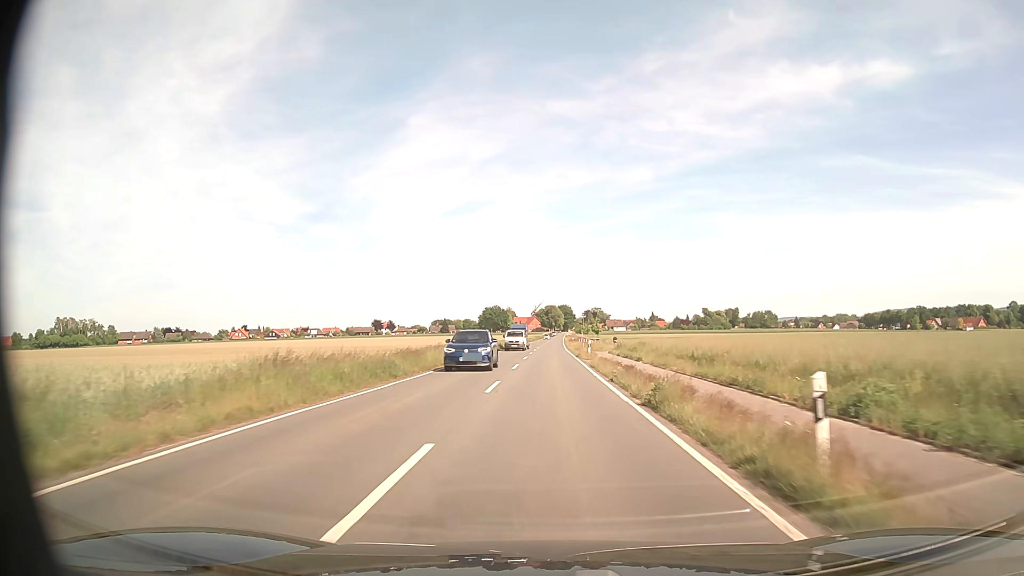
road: secondary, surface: asphalt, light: Day
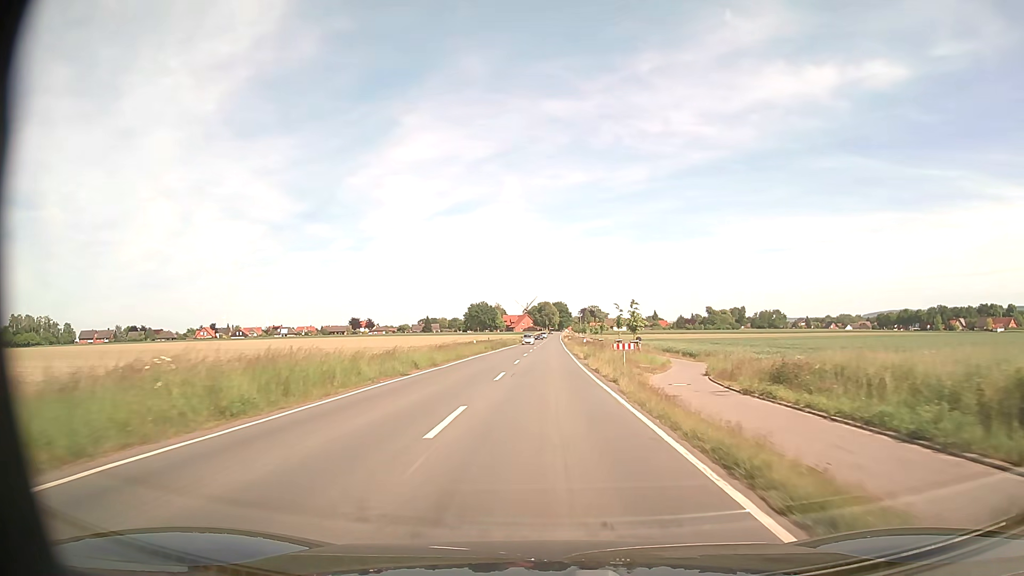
(0.0, +42.5) m; 0°
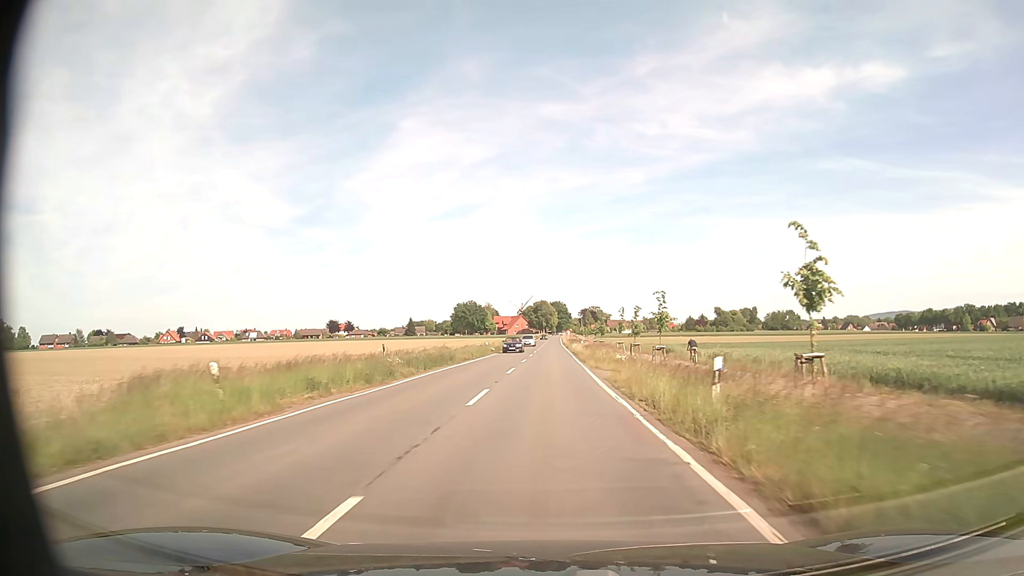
(+0.1, +42.4) m; 0°
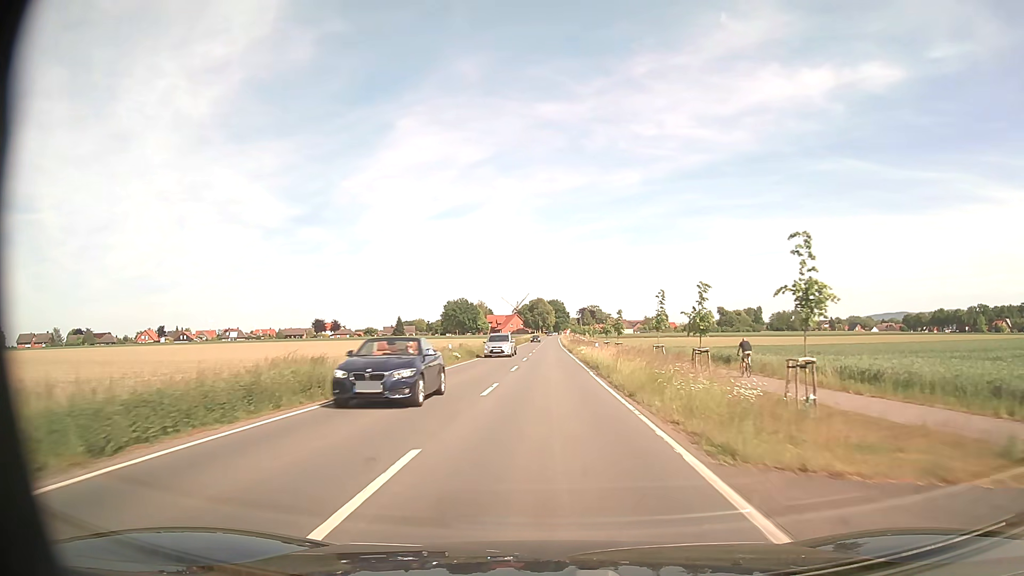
(+0.1, +21.2) m; 0°
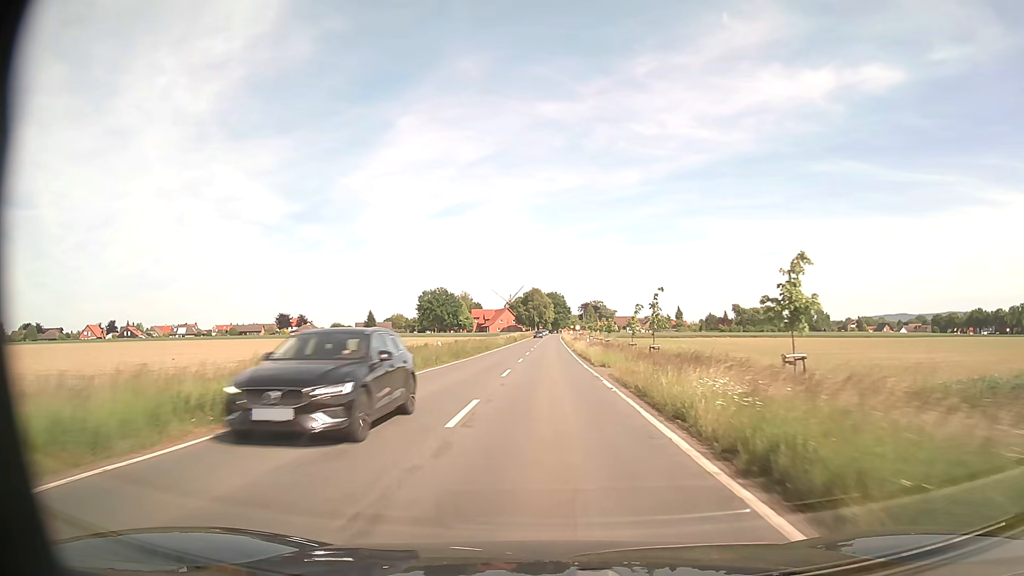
(+0.2, +52.8) m; 0°
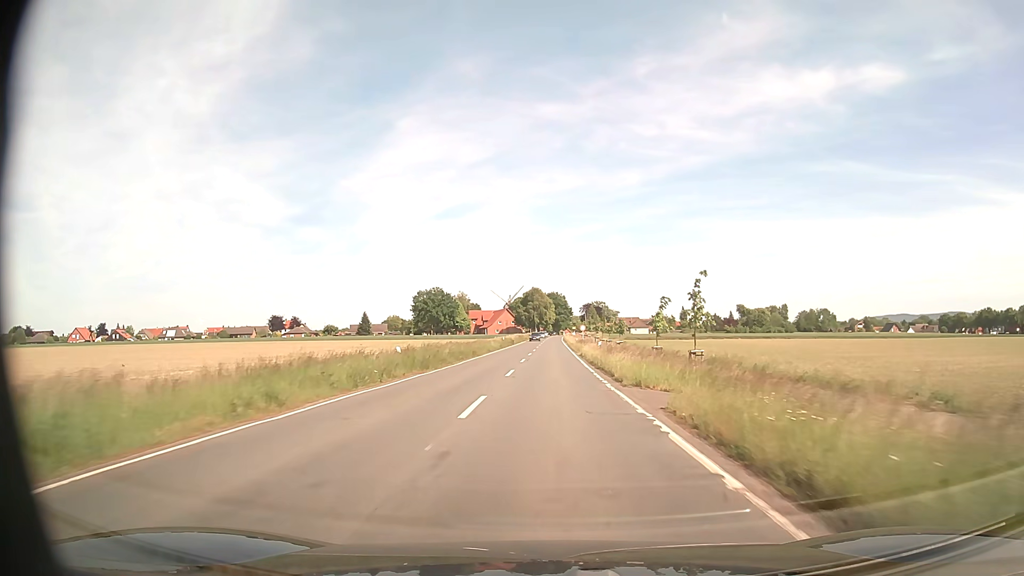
(0.0, +10.5) m; 0°
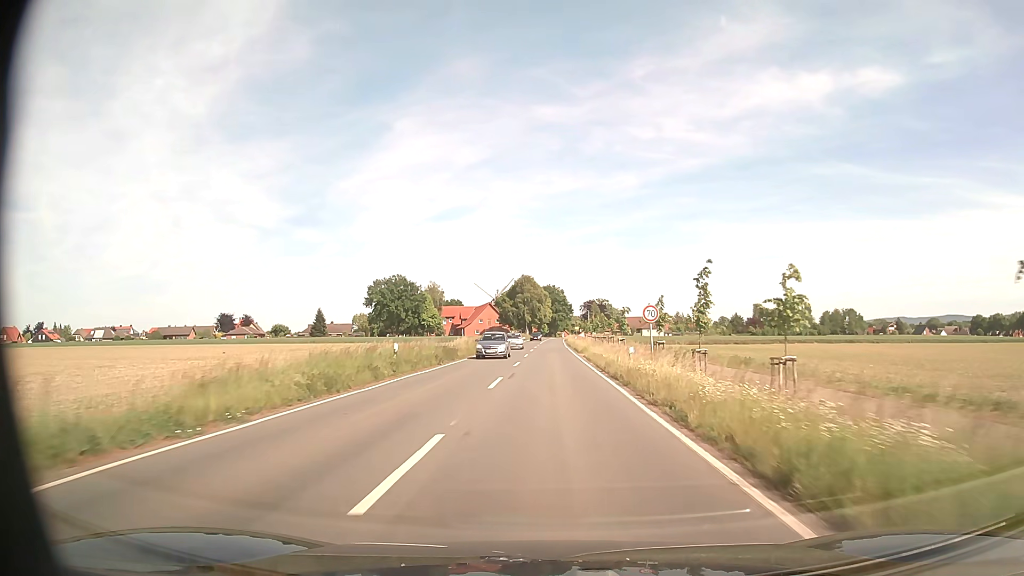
(+0.1, +52.7) m; 0°
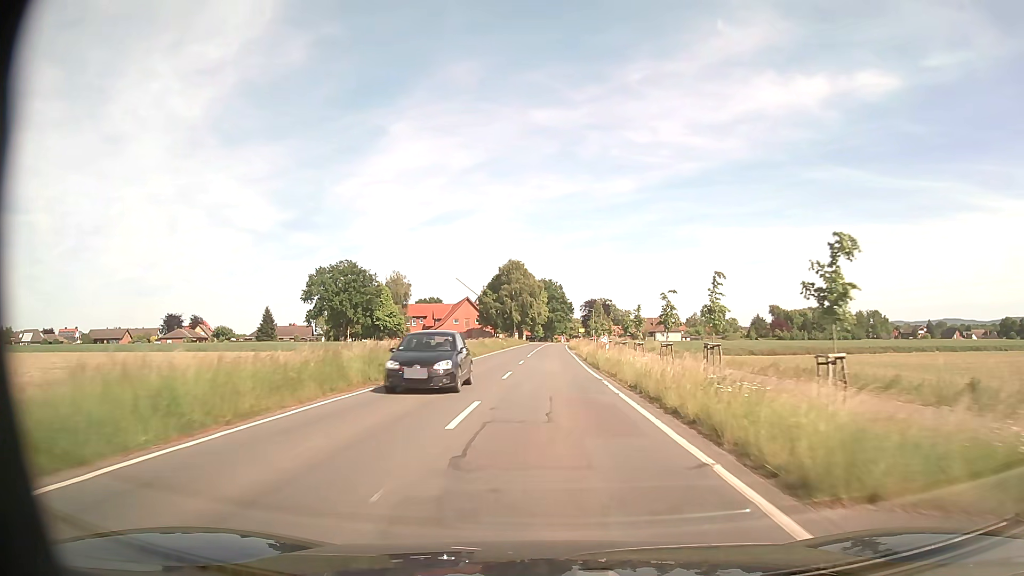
(+0.2, +42.2) m; 0°
(0, +10) (0, +20) (0, +30) (0, +40) (0, +50) (0, +60) (+1, +70) (+1, +80) (+1, +90) (+1, +100) m
